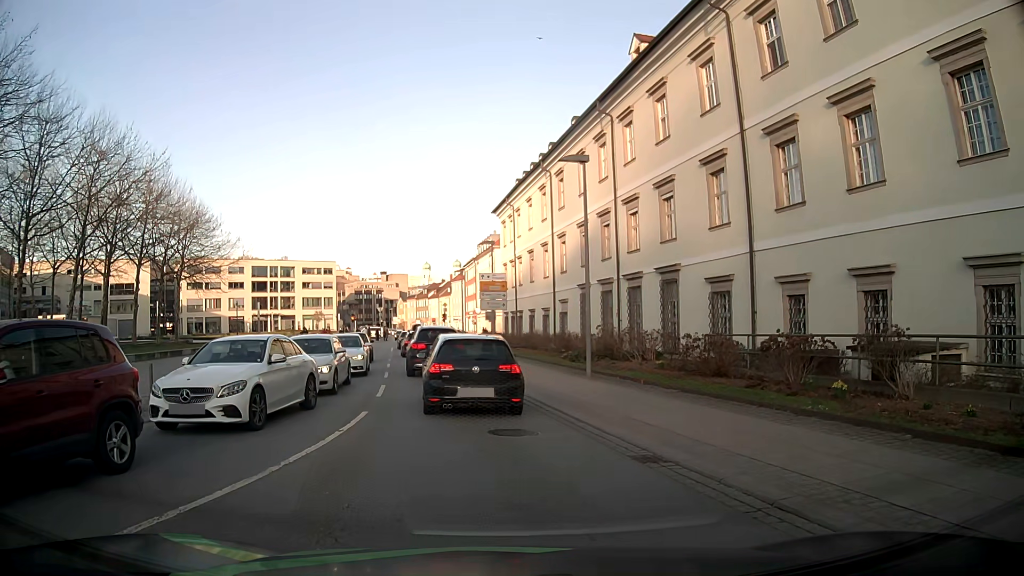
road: tertiary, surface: asphalt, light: Day
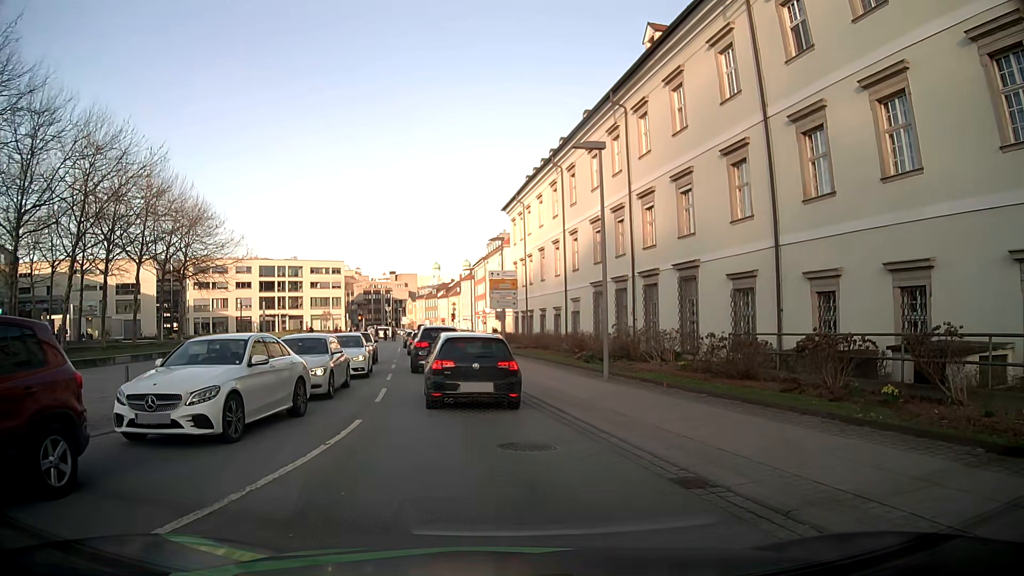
(0.0, +1.4) m; -2°
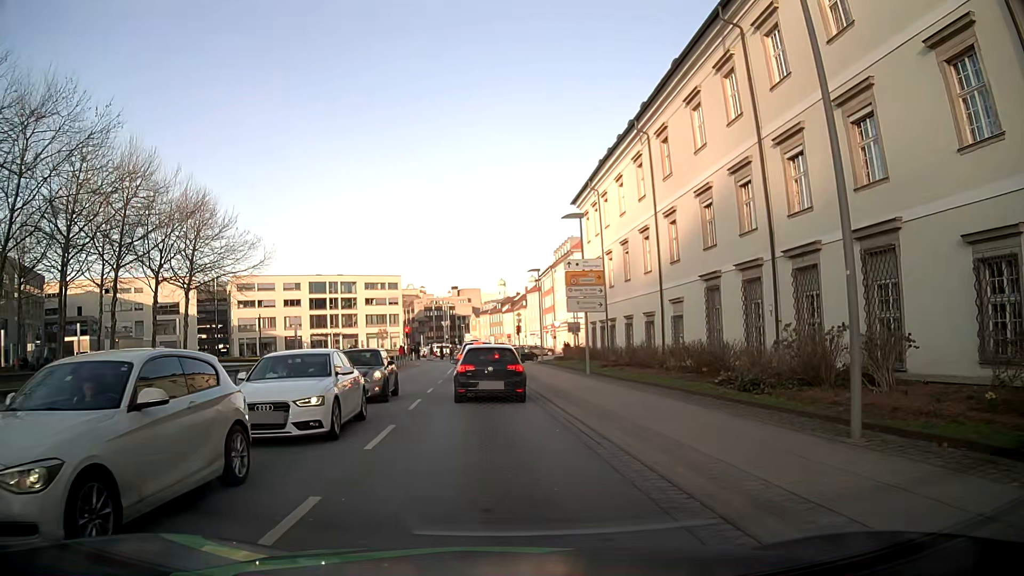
(-0.5, +11.1) m; -5°
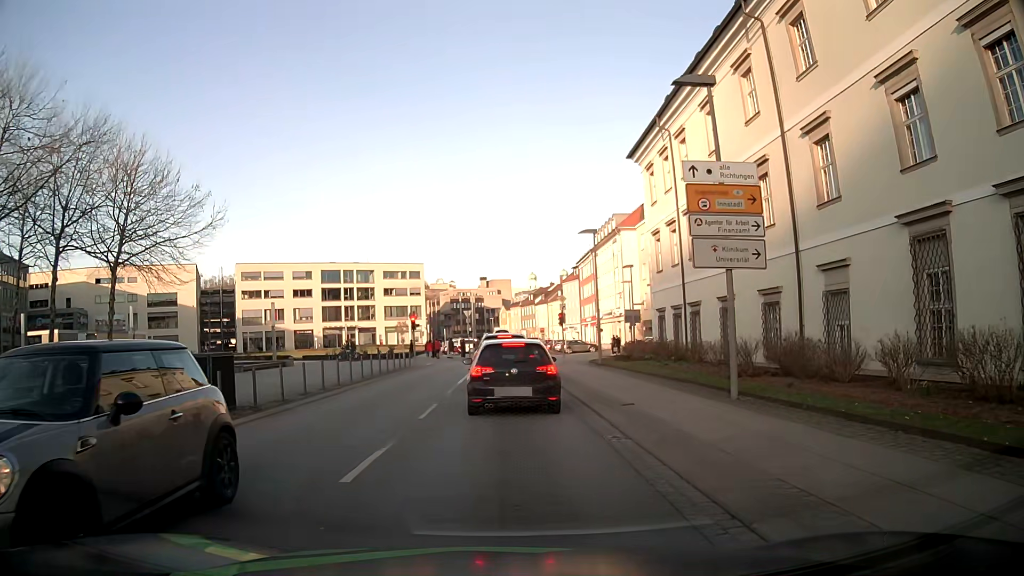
(-0.6, +14.4) m; -2°
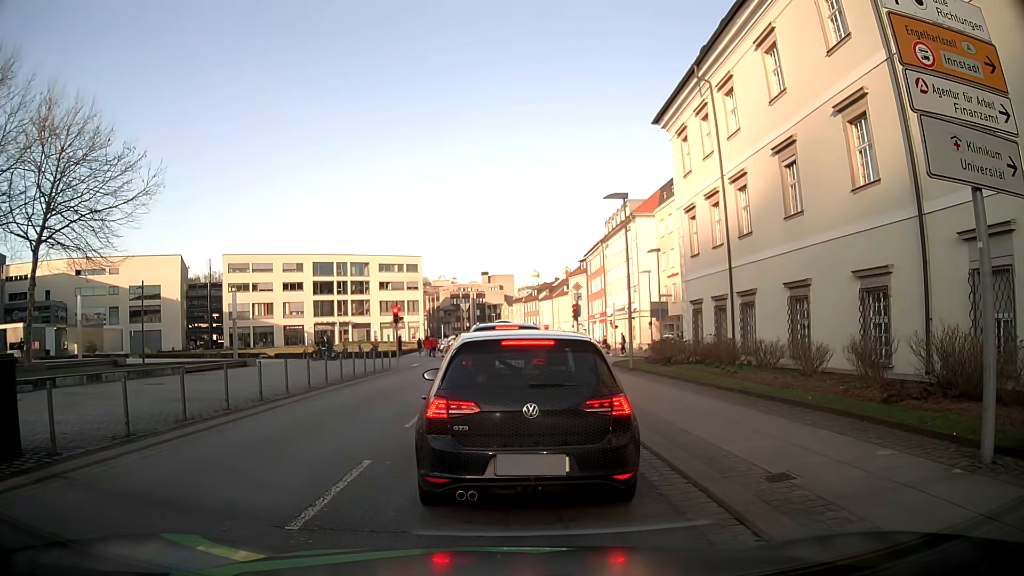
(-0.2, +7.4) m; -2°
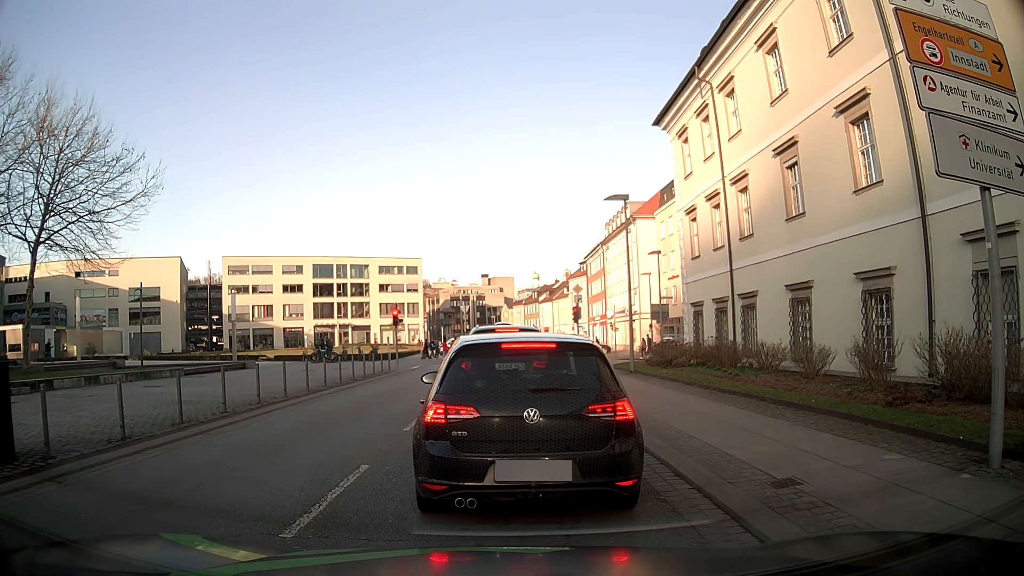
(0.0, +0.2) m; 0°
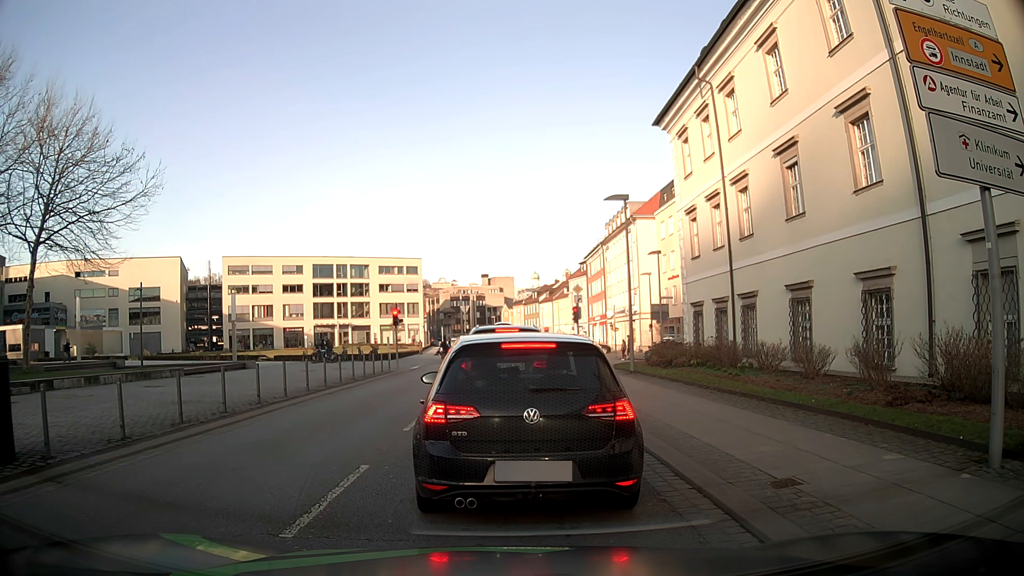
(0.0, 0.0) m; 0°
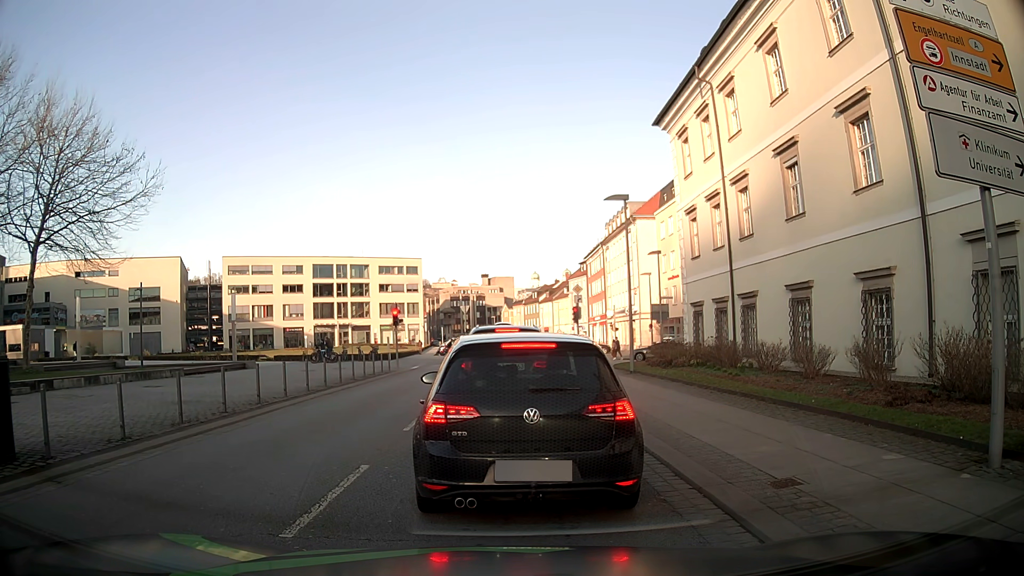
(0.0, 0.0) m; 0°
